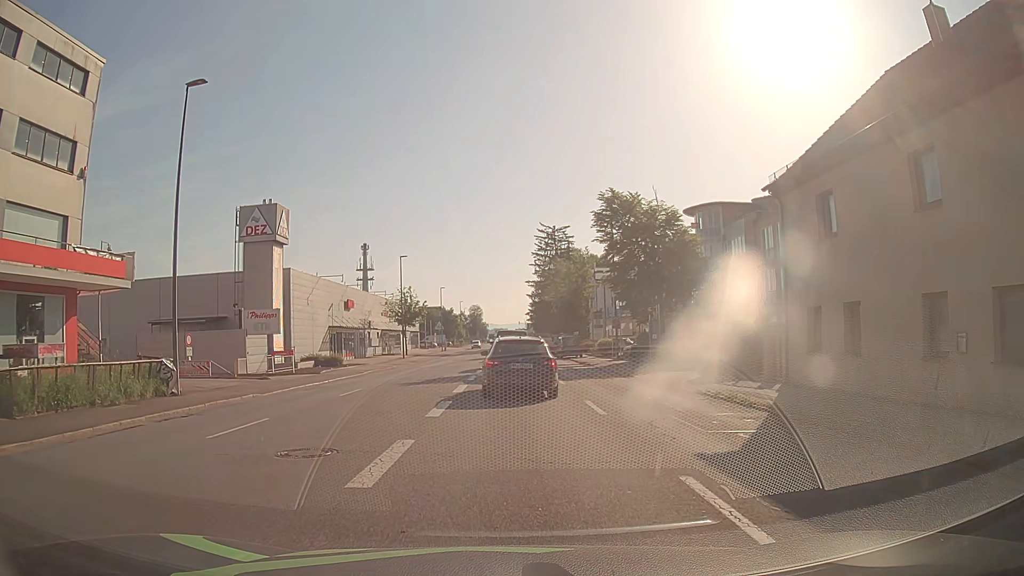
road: tertiary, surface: asphalt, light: Day
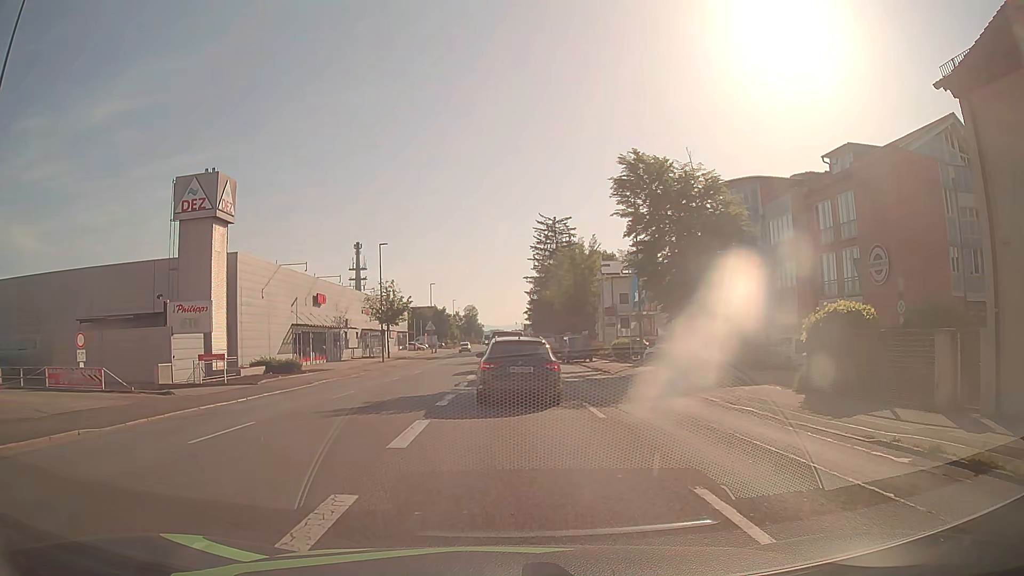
(0.0, +9.6) m; 0°
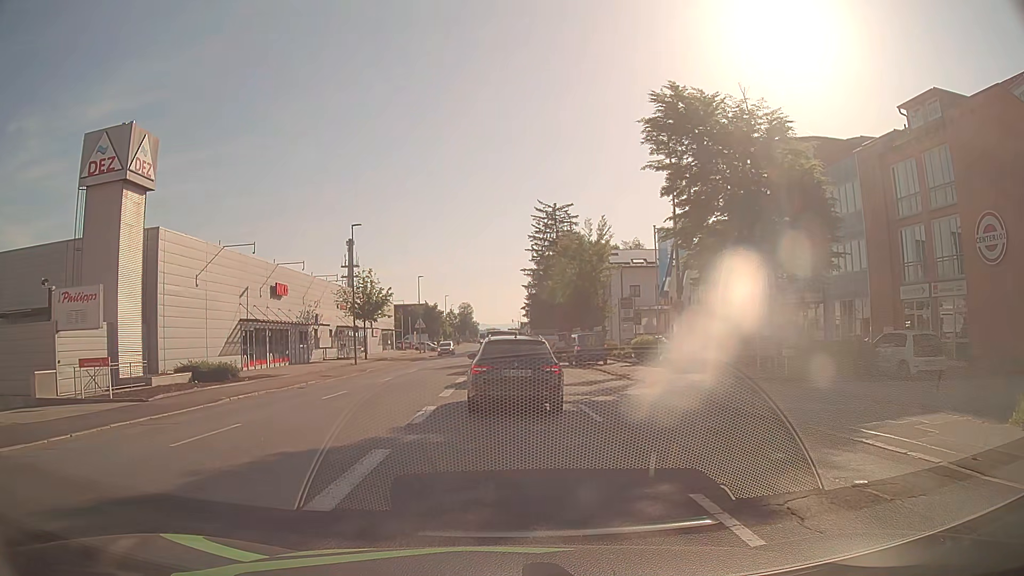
(0.0, +9.3) m; 0°
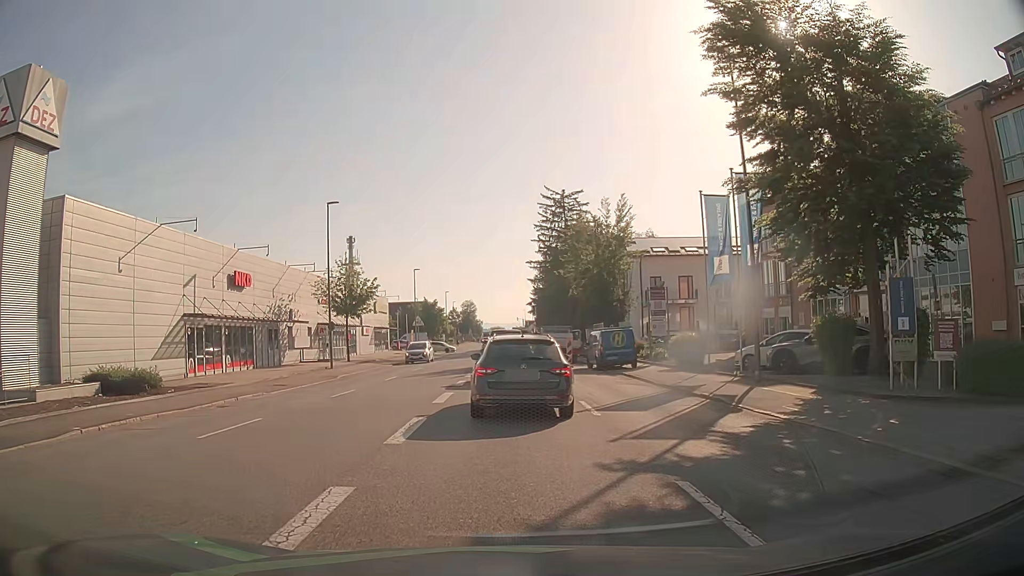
(0.0, +8.1) m; 0°
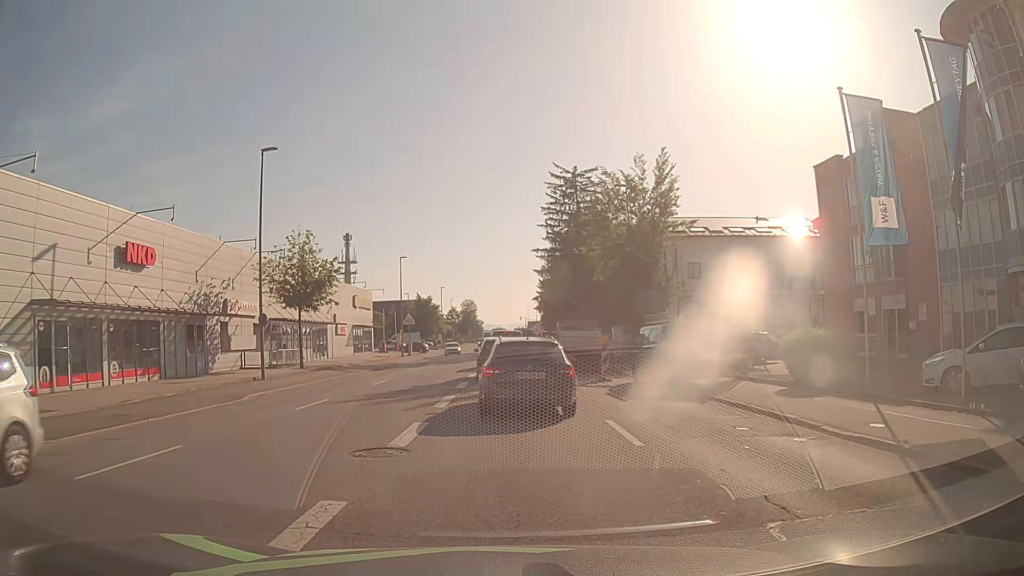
(-0.1, +12.6) m; 0°
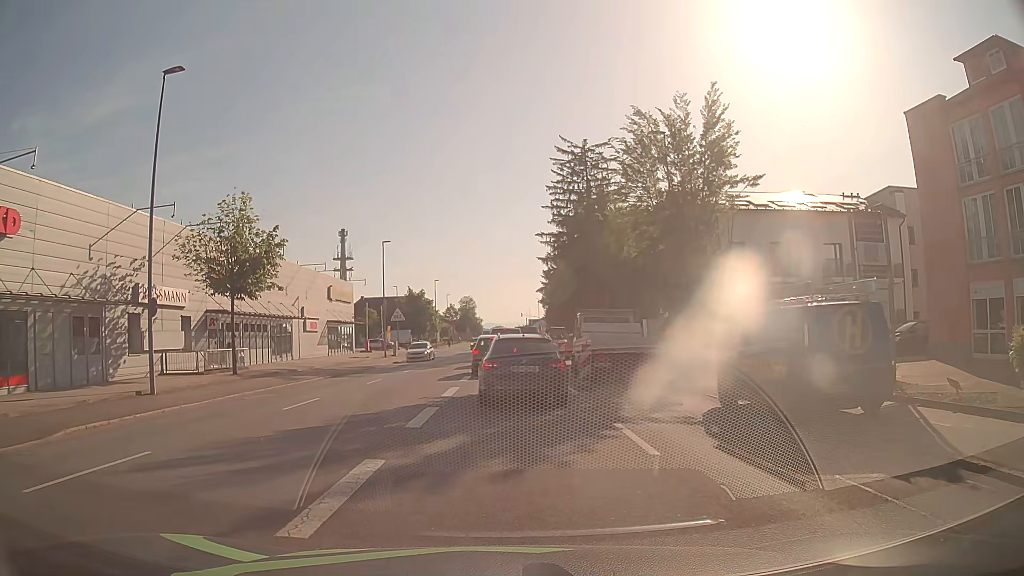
(0.0, +10.0) m; -1°
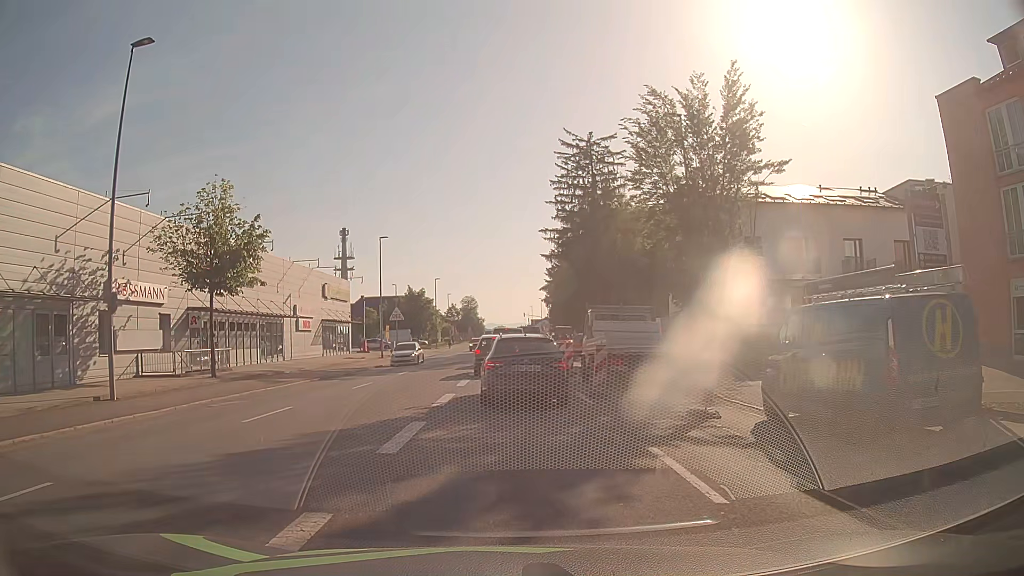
(0.0, +2.5) m; 0°
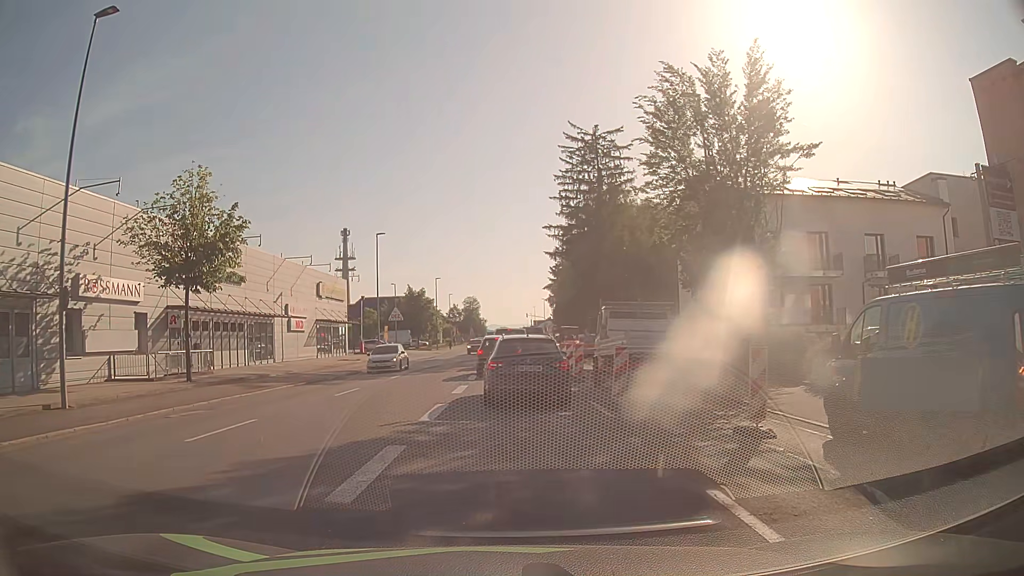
(0.0, +2.5) m; -1°
